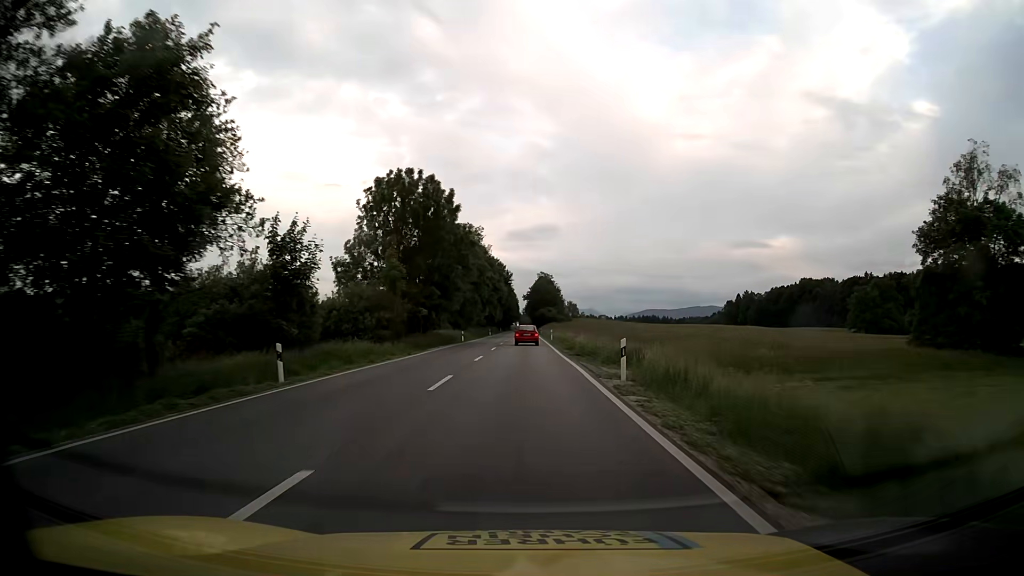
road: primary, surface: asphalt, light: Day
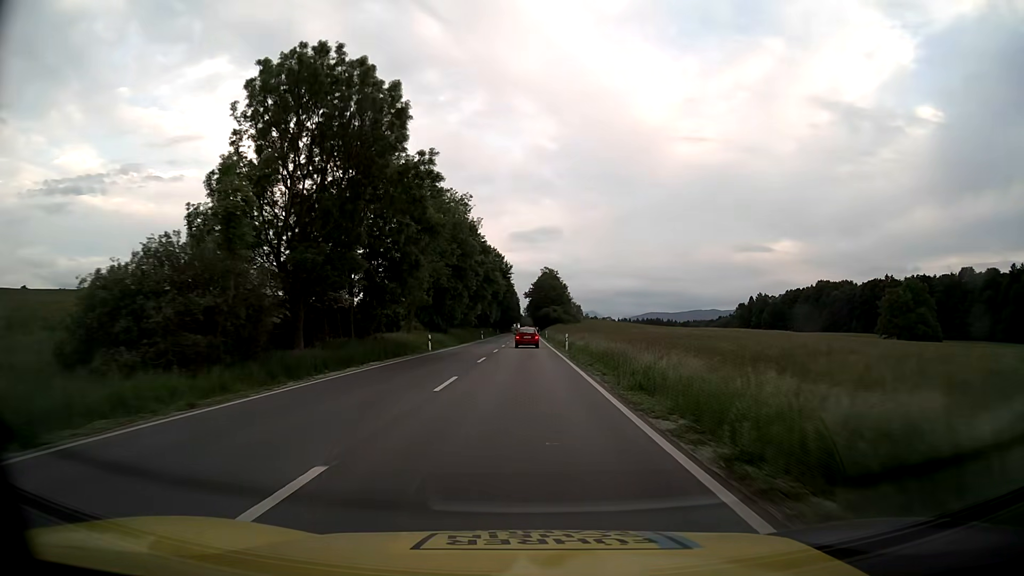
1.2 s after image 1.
(-0.1, +23.7) m; 0°
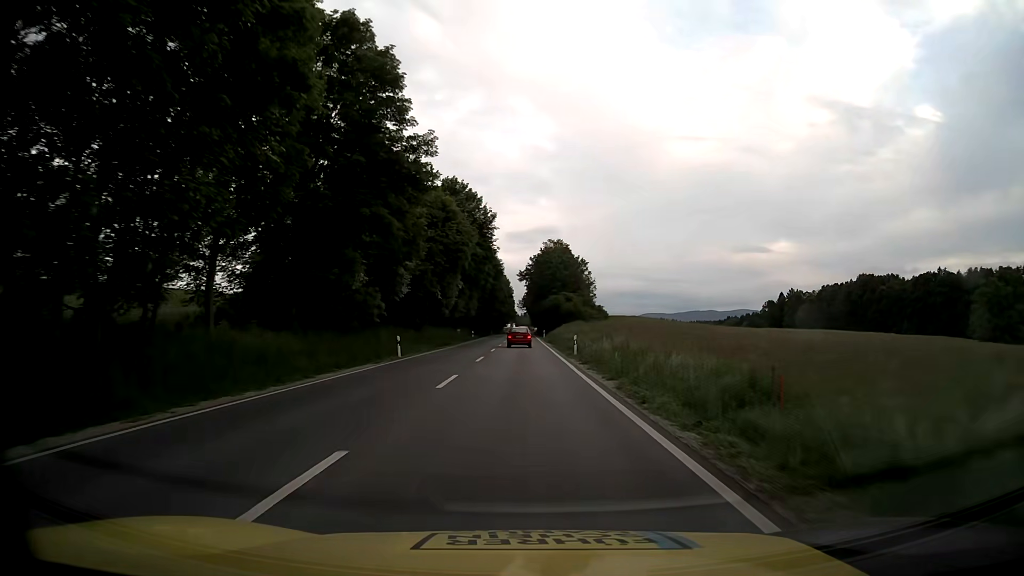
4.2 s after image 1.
(+0.1, +59.5) m; 0°
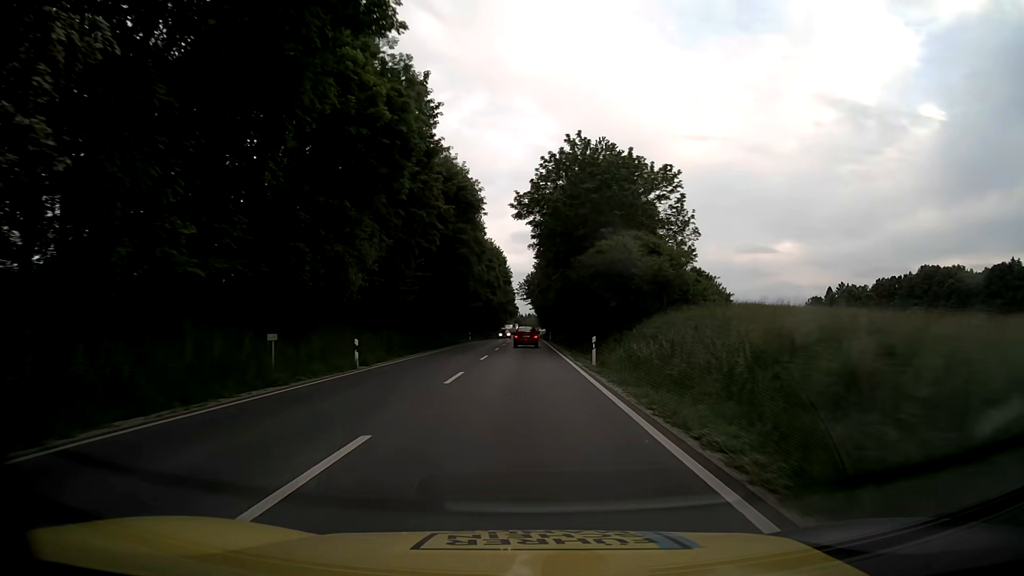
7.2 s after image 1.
(+0.1, +59.2) m; 0°
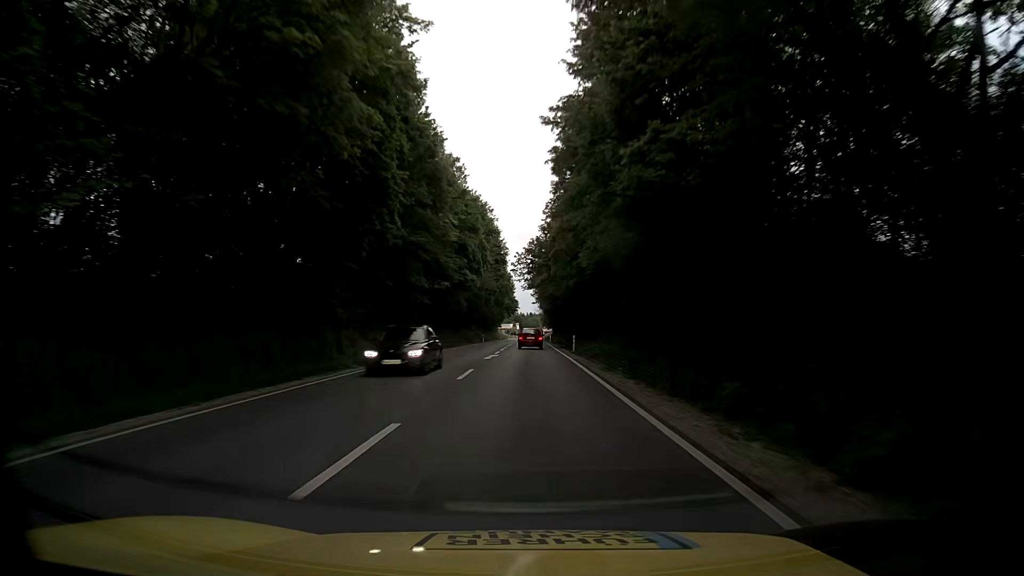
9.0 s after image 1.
(-0.3, +35.2) m; 0°
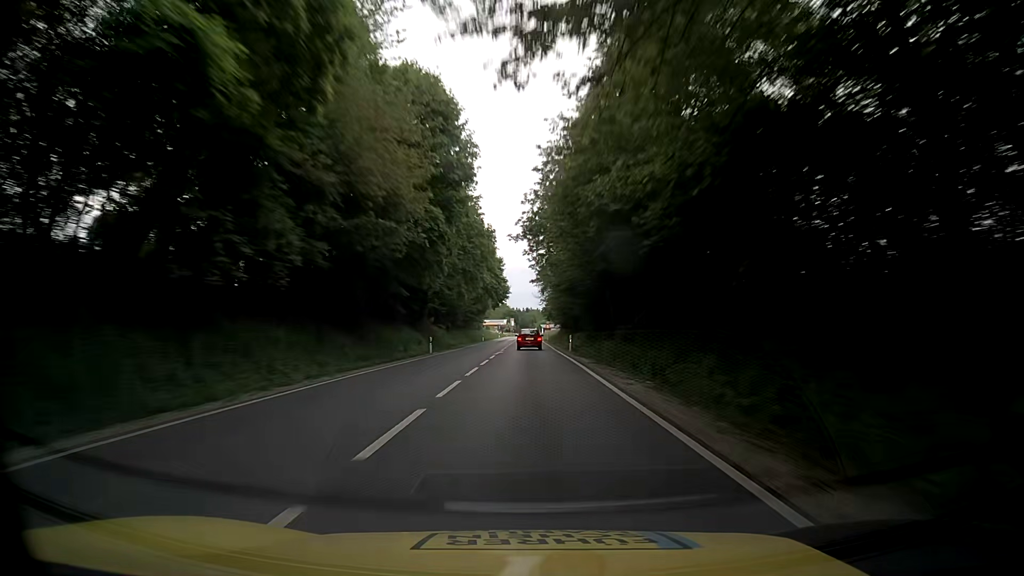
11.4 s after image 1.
(-0.1, +46.6) m; 0°
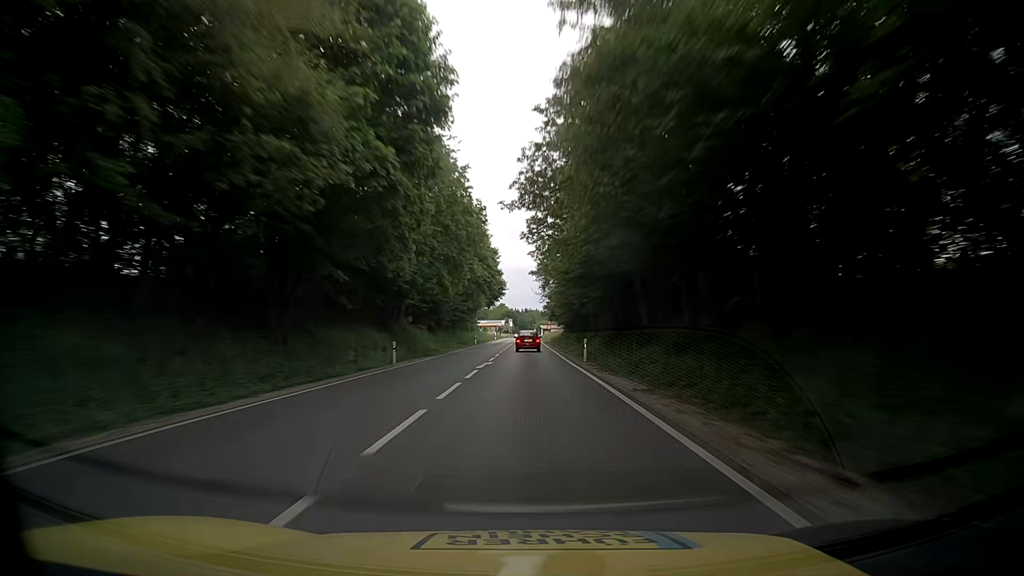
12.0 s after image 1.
(-0.1, +11.7) m; 0°
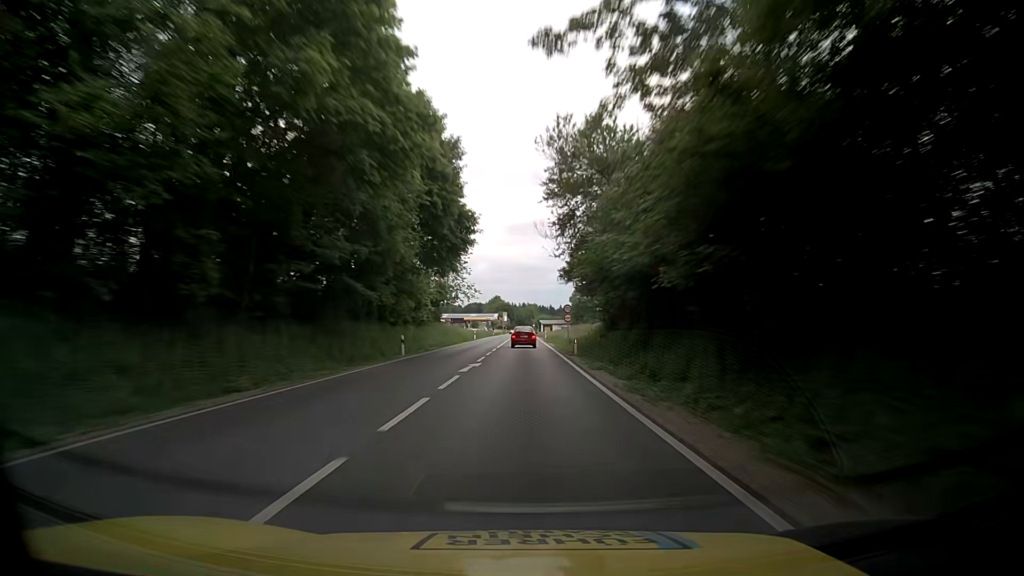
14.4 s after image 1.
(+0.3, +46.7) m; 0°
(0, +10) (0, +20) (0, +30) (0, +40) (0, +50) (0, +60) (0, +70) (0, +80) (0, +90) (0, +100) m
